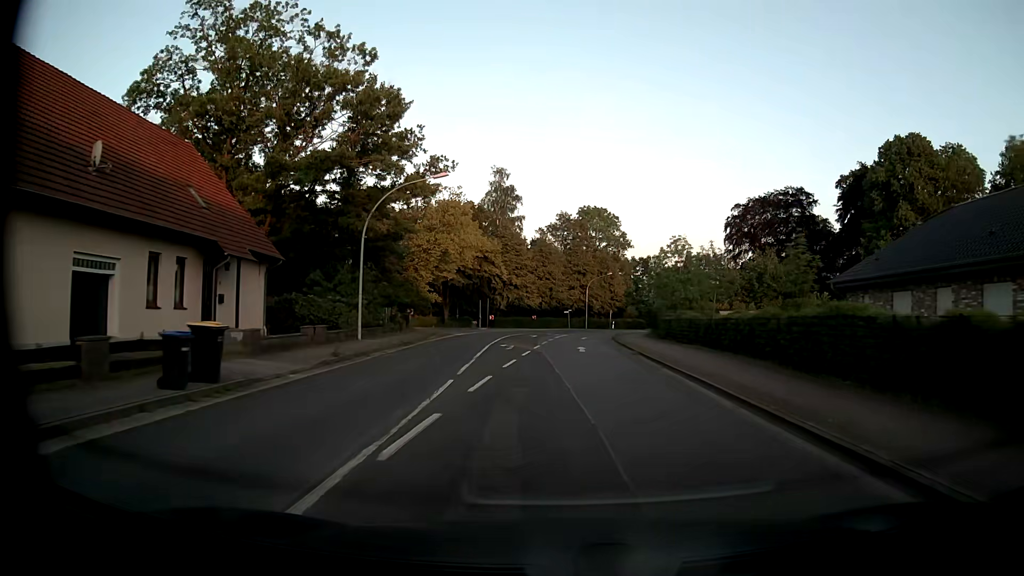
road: secondary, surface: asphalt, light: Day
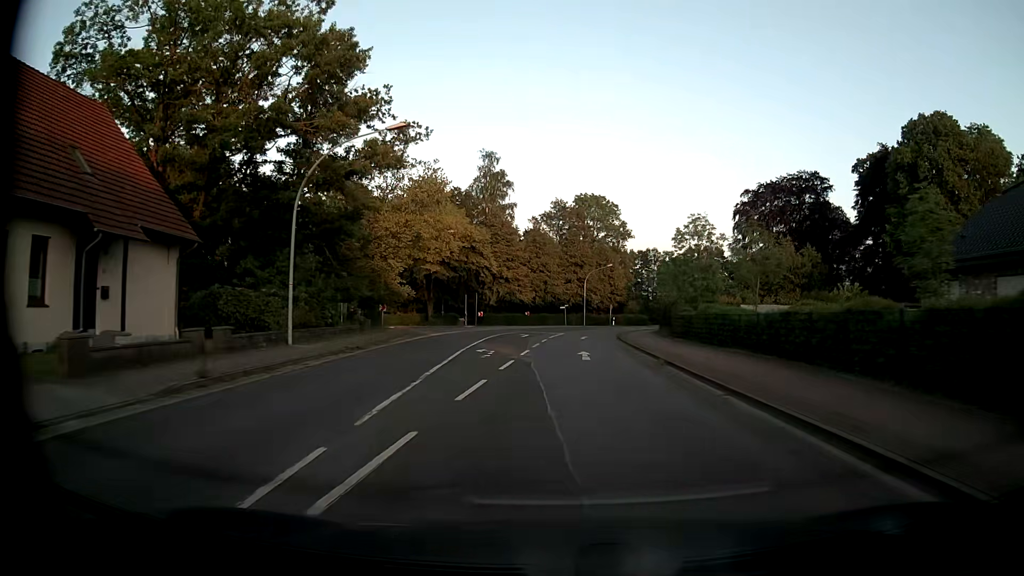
(0.0, +7.8) m; +1°
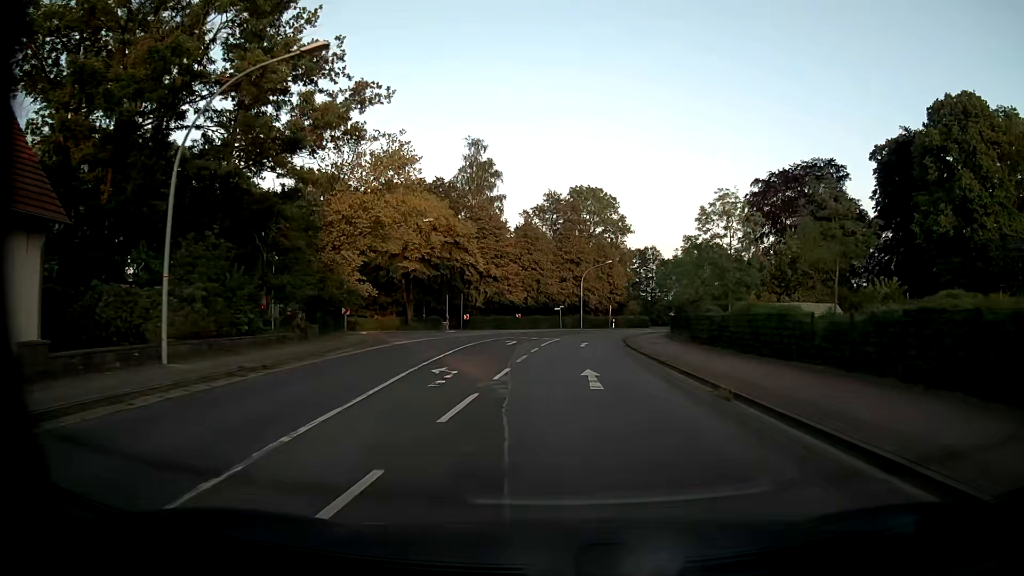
(0.0, +7.8) m; +1°
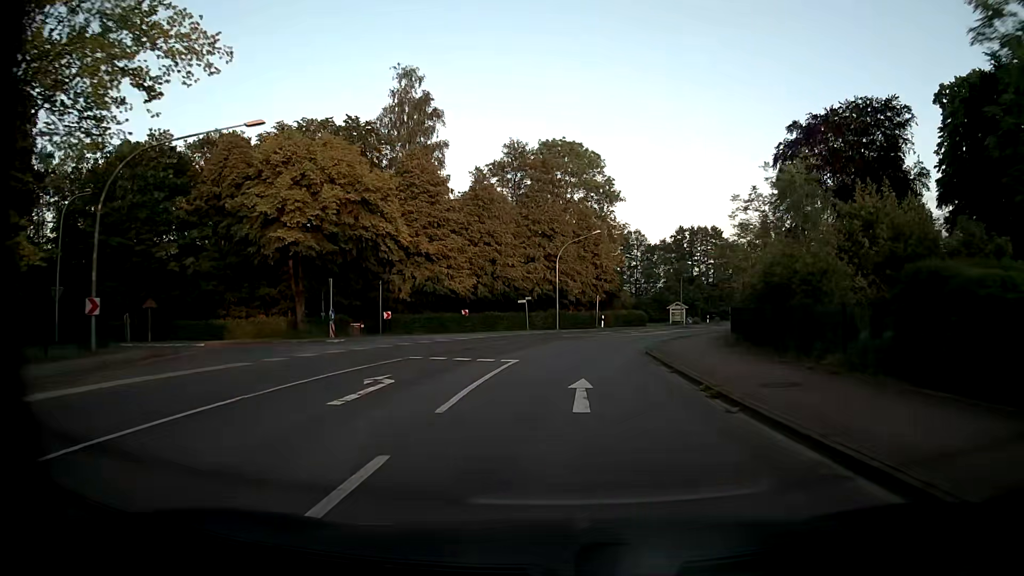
(+0.3, +23.4) m; +2°
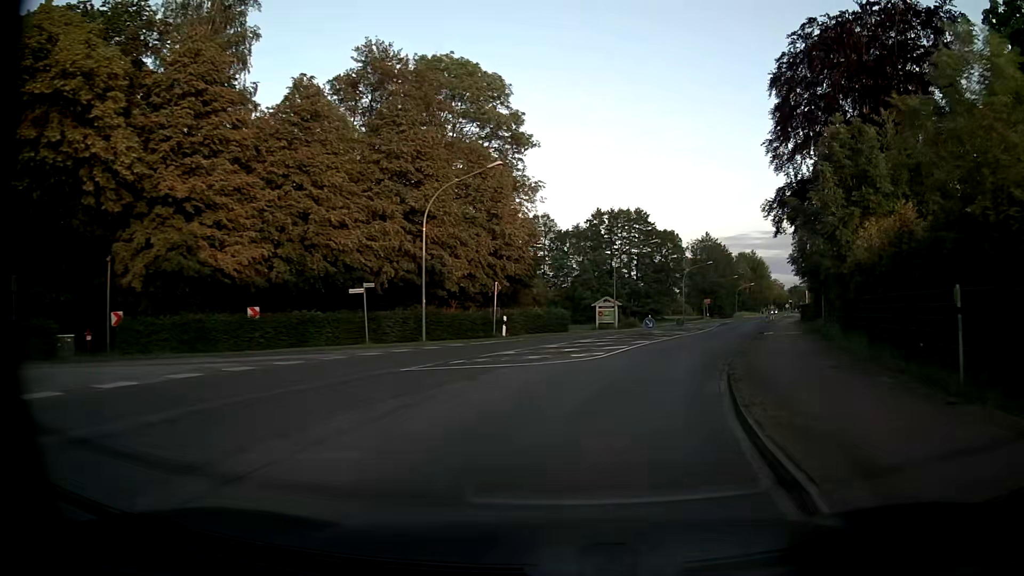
(+1.2, +23.4) m; +8°
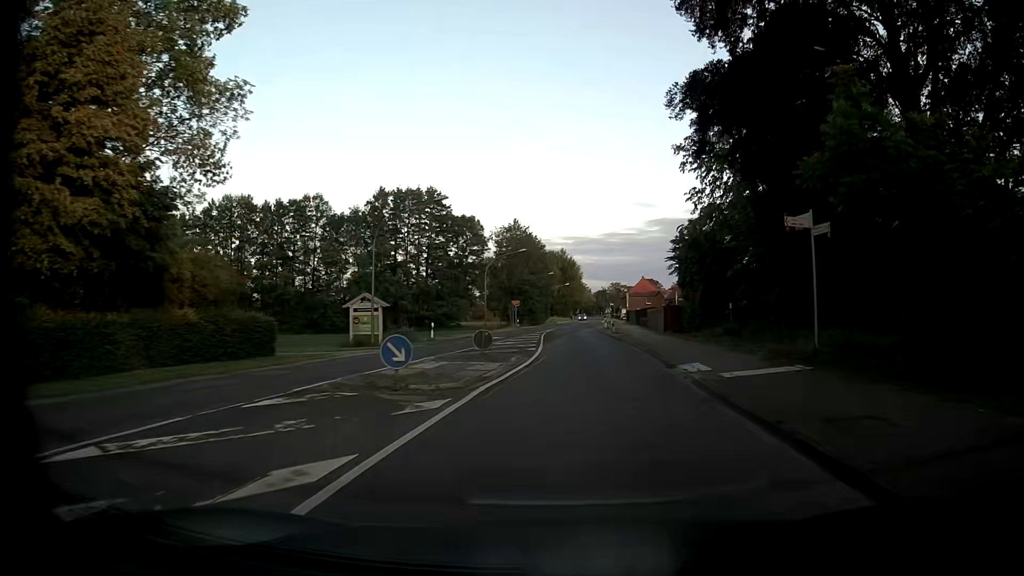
(+3.5, +22.9) m; +17°
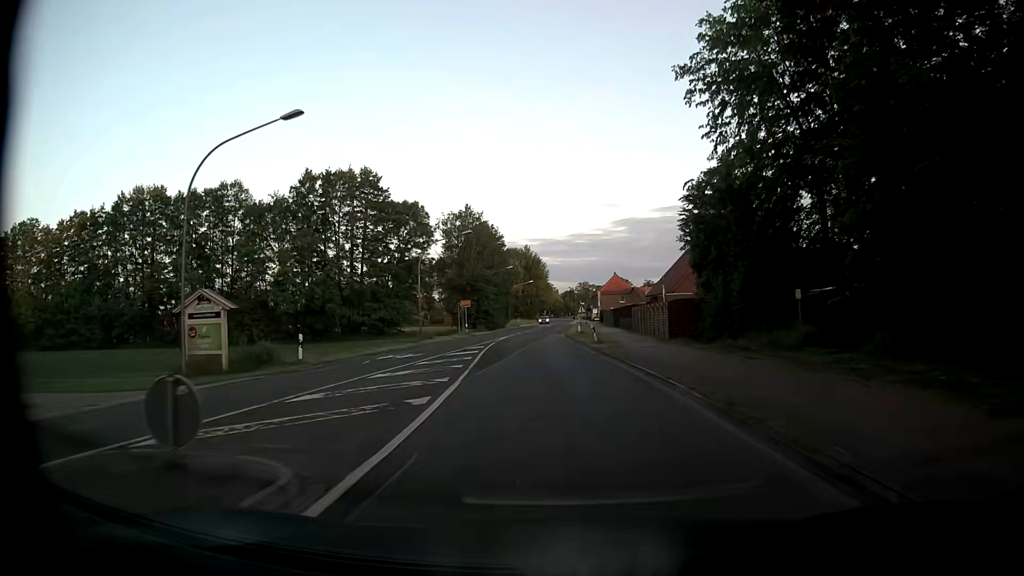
(+0.5, +15.5) m; +3°
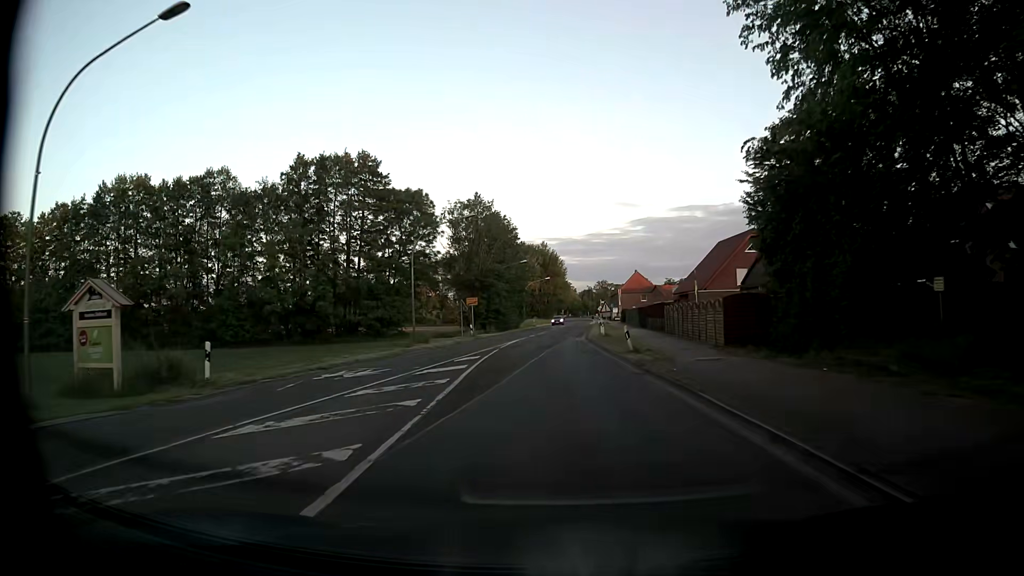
(-0.1, +7.8) m; -2°
(0, +10) (0, +20) (0, +30) (0, +40) (0, +50) (+1, +60) (+1, +70) (+2, +80) (+3, +90) (+3, +100) m
